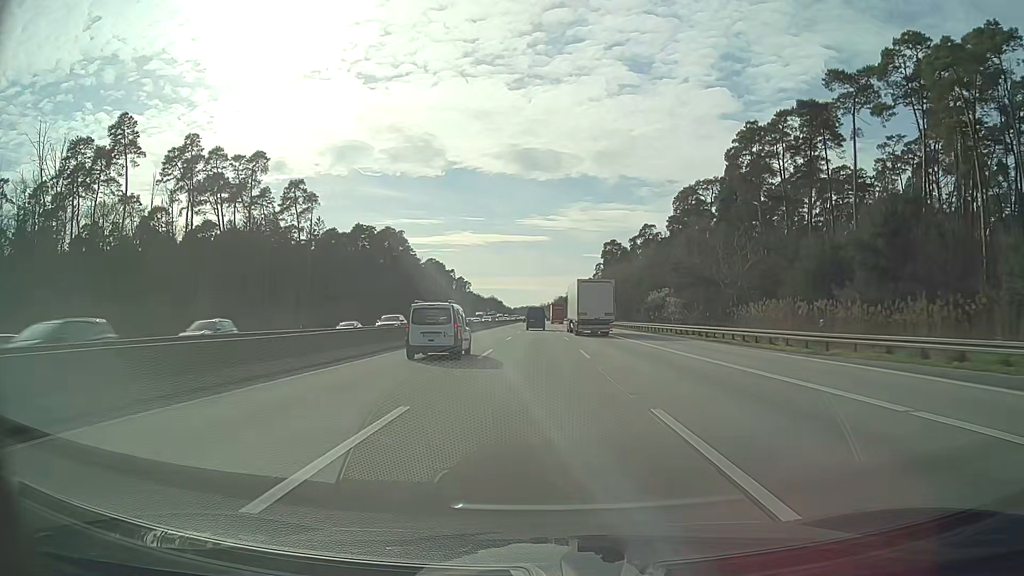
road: motorway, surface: asphalt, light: Day
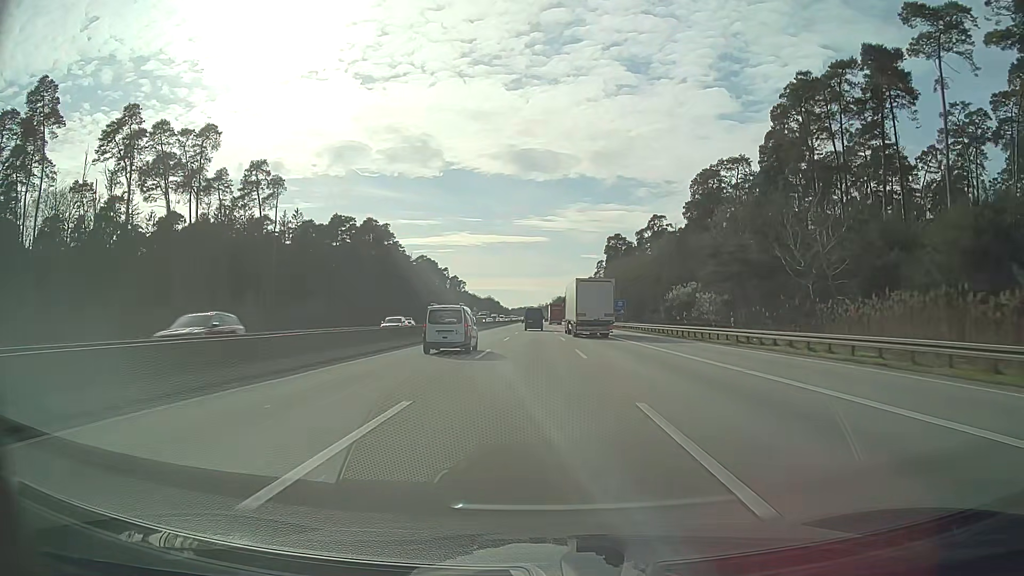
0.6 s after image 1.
(0.0, +17.4) m; 0°
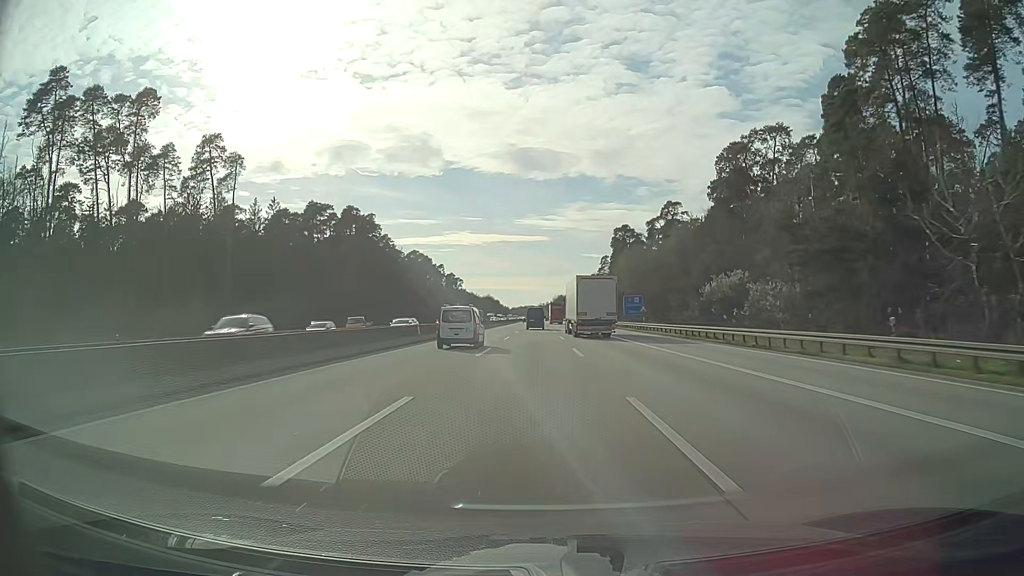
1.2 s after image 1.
(0.0, +17.4) m; 0°
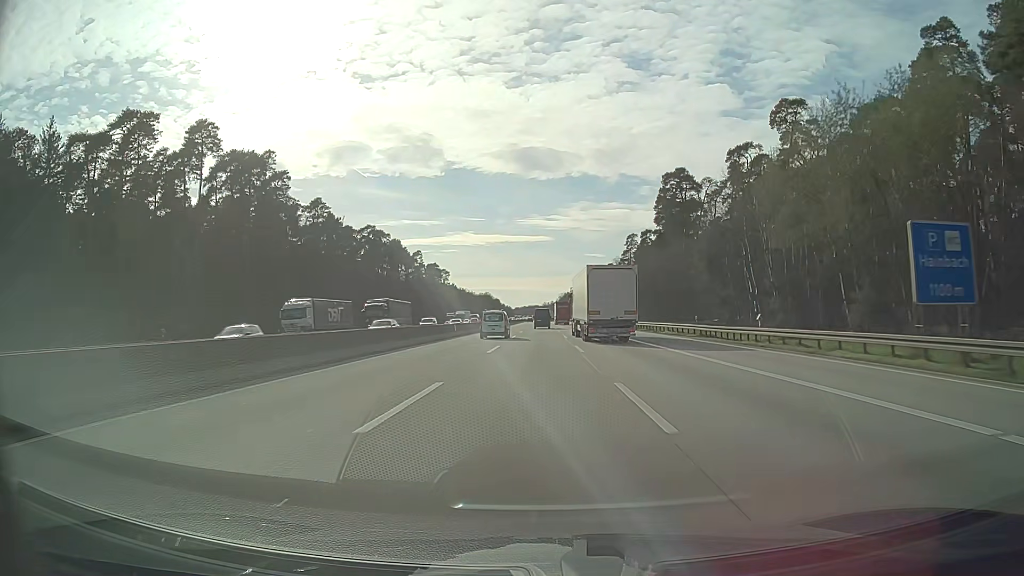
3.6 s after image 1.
(-0.2, +69.6) m; -1°
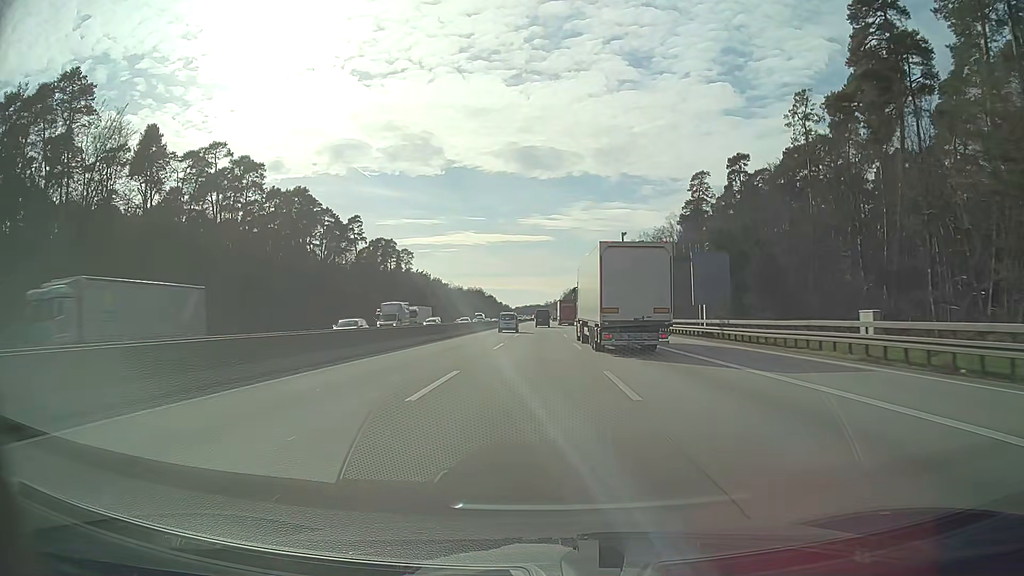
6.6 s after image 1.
(+0.4, +87.1) m; 0°
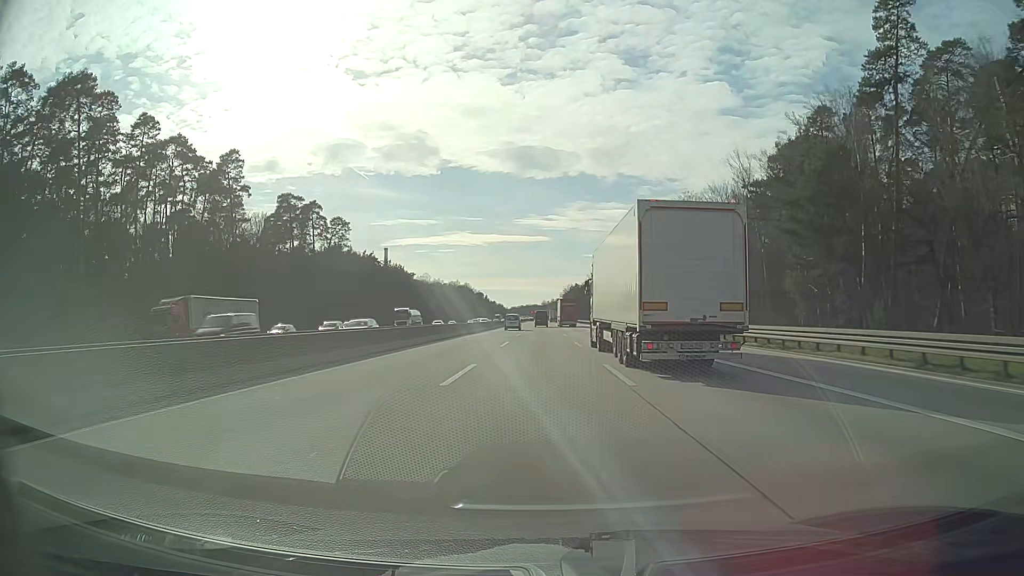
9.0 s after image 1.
(+0.2, +69.7) m; 0°
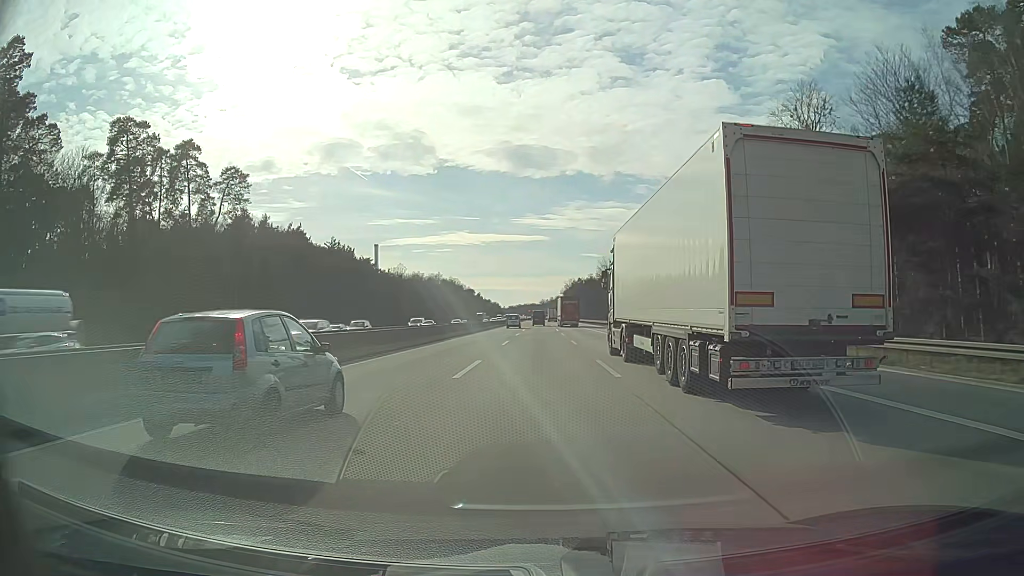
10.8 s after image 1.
(+0.4, +52.3) m; +1°
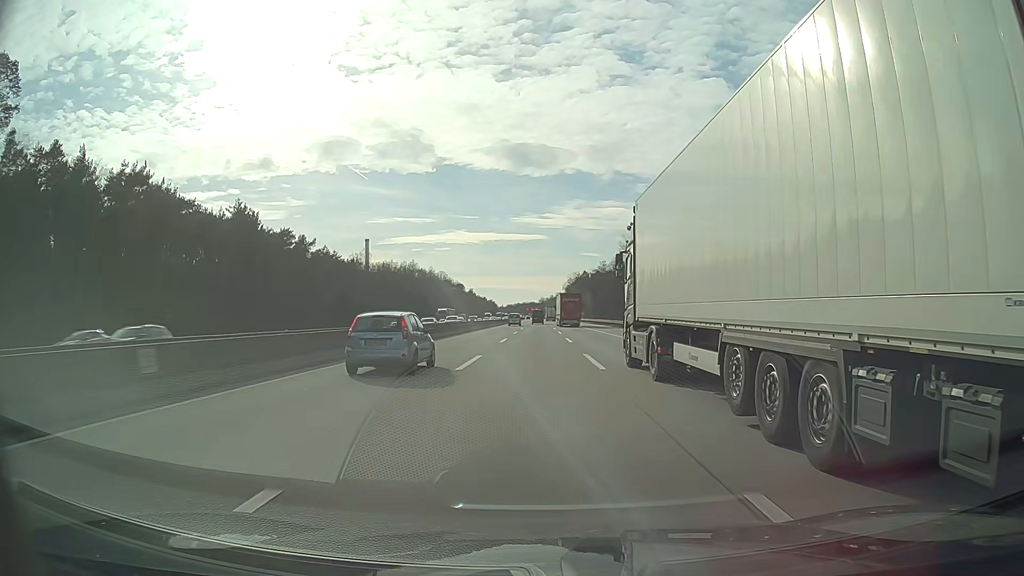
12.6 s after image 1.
(0.0, +52.3) m; 0°
(0, +10) (0, +20) (0, +30) (0, +40) (0, +50) (0, +60) (0, +70) (0, +80) (0, +90) (0, +100) m
